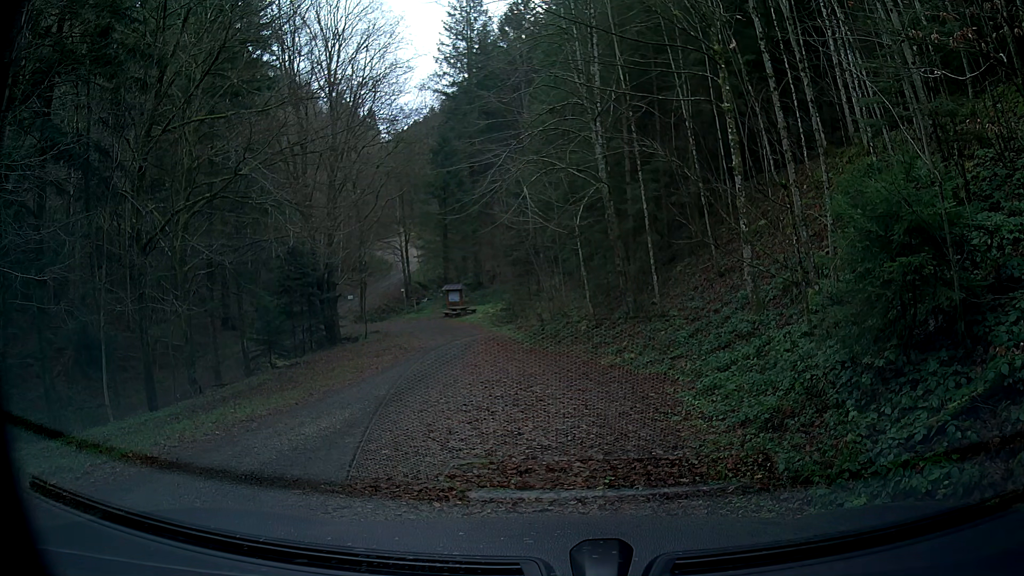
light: Day
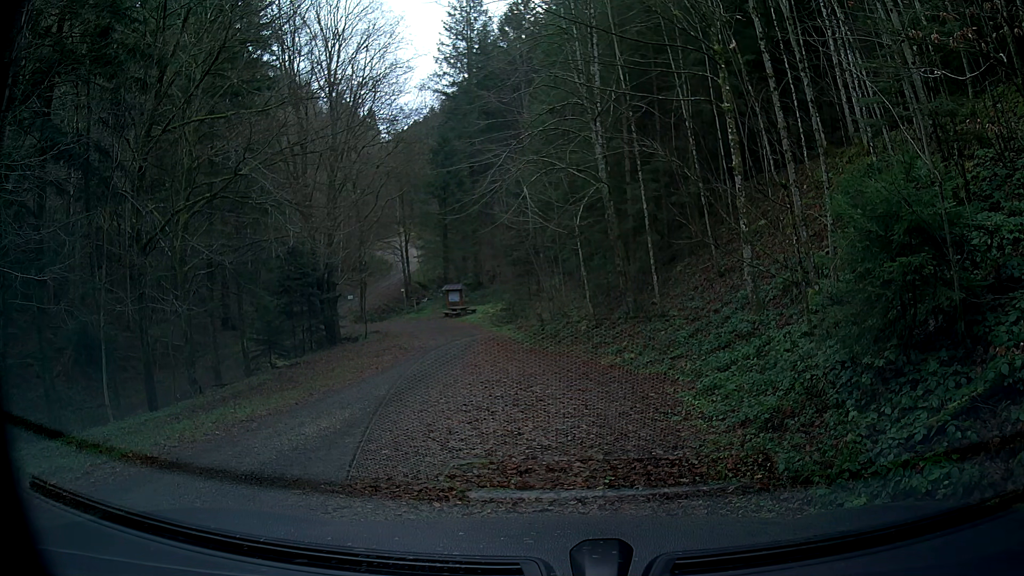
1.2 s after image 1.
(0.0, 0.0) m; 0°
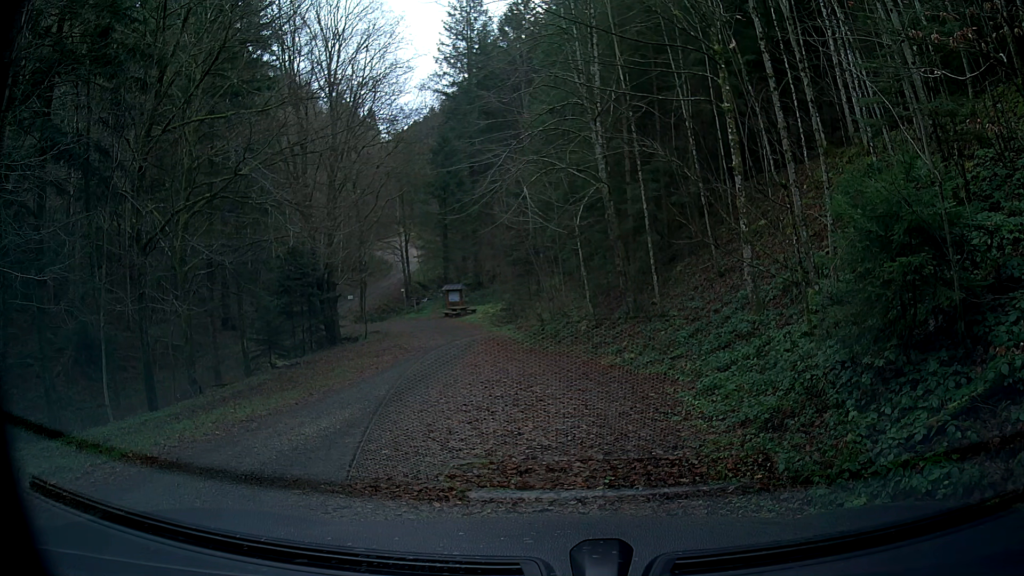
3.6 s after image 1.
(0.0, 0.0) m; 0°
